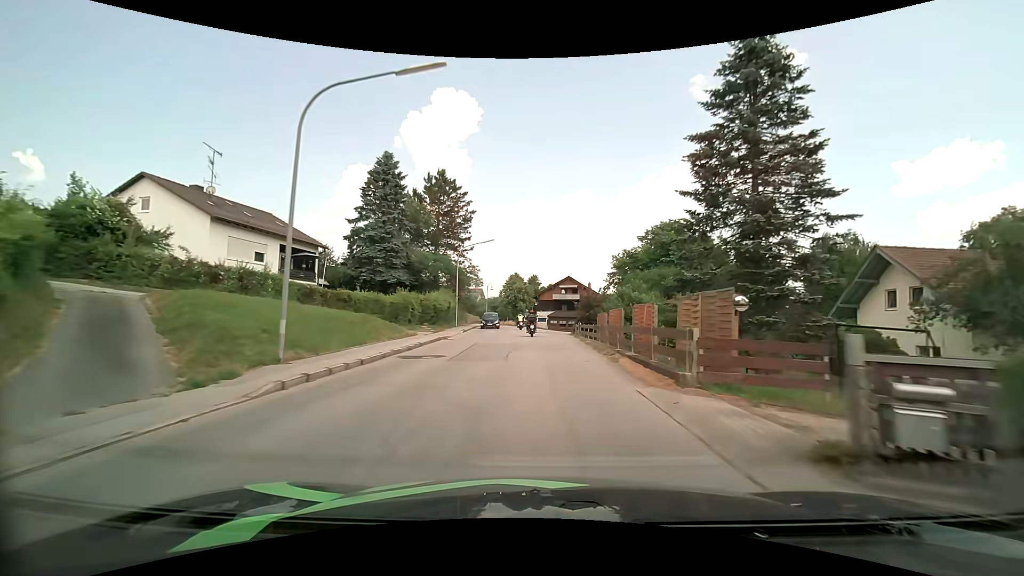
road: secondary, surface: asphalt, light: Day
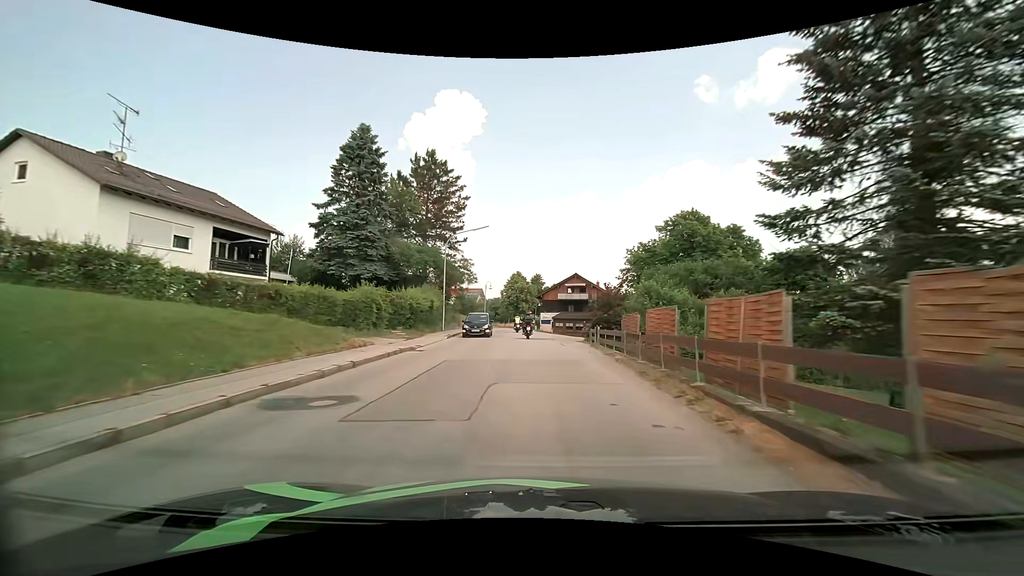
(0.0, +8.1) m; -1°
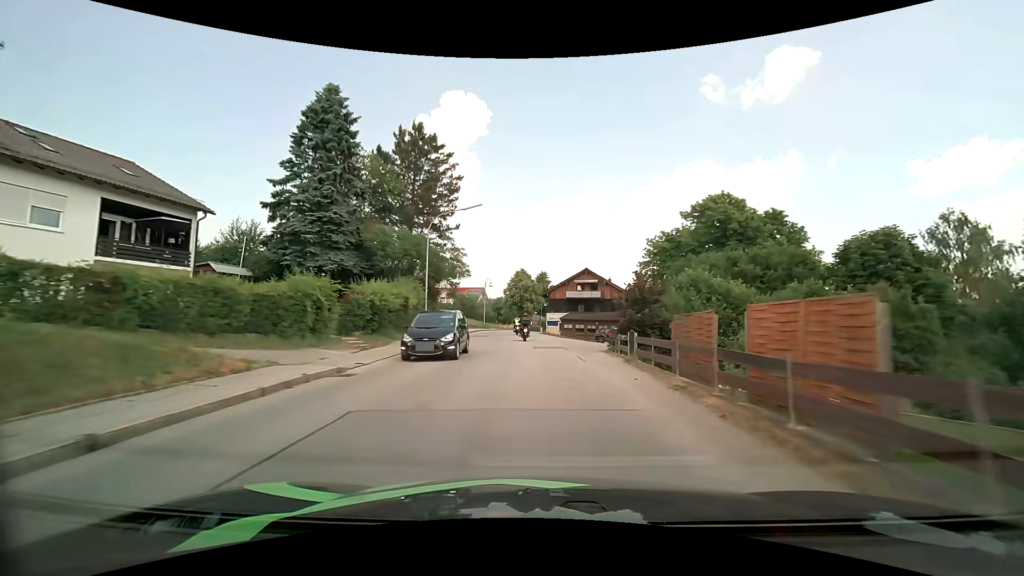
(0.0, +8.0) m; 0°
(0, +10) (0, +20) (-1, +30) (-1, +40) (-2, +50) (-2, +60) (-1, +70) (0, +80) (+2, +90) (+4, +99) m
